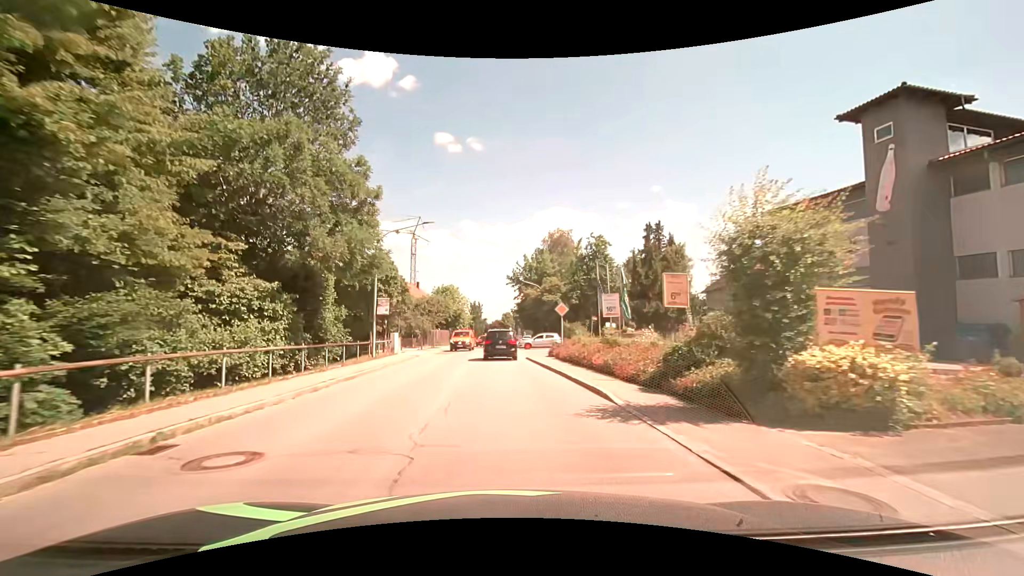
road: secondary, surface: asphalt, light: Day
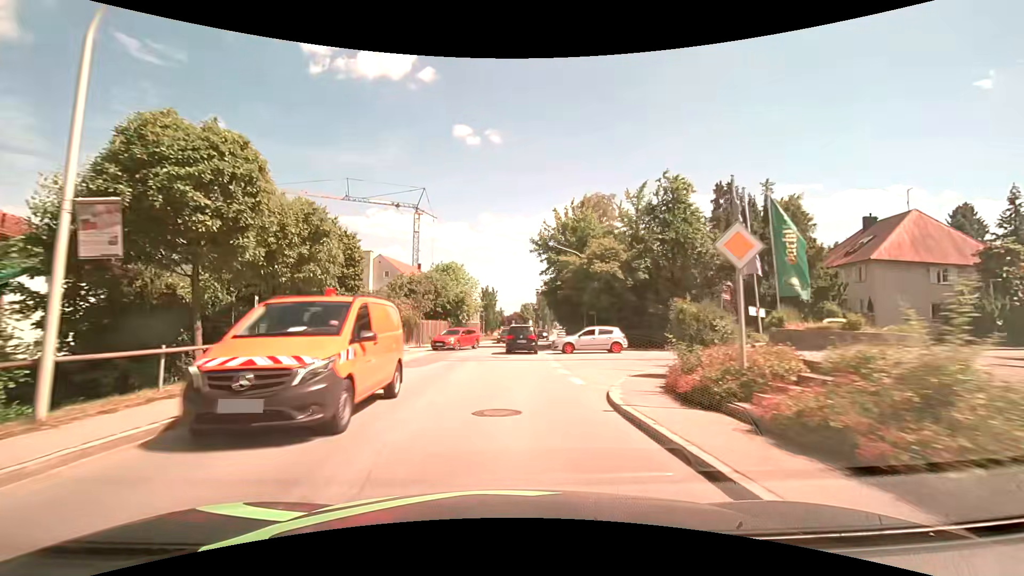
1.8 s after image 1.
(-0.3, +19.8) m; -1°
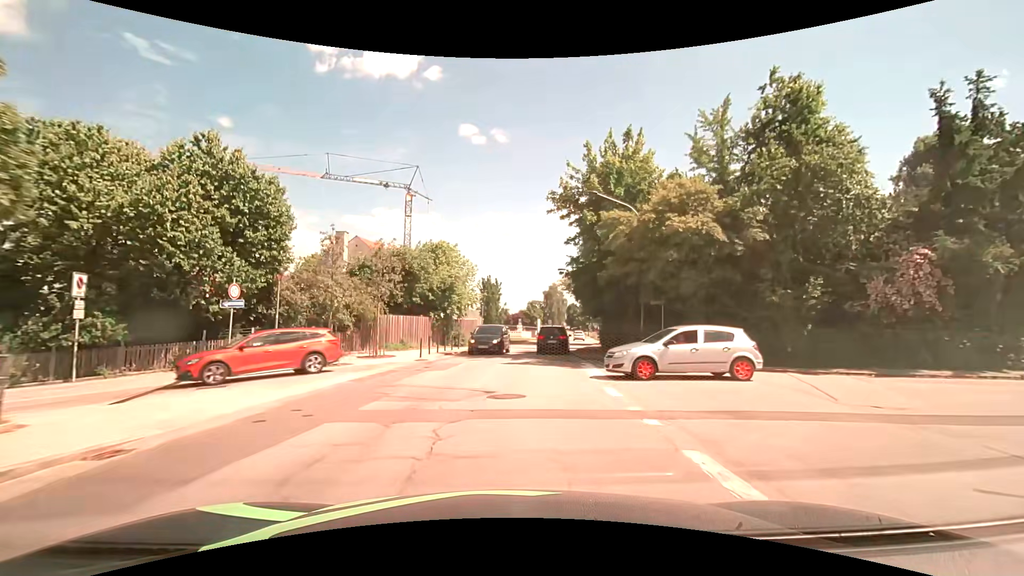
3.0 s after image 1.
(-0.2, +14.1) m; -1°
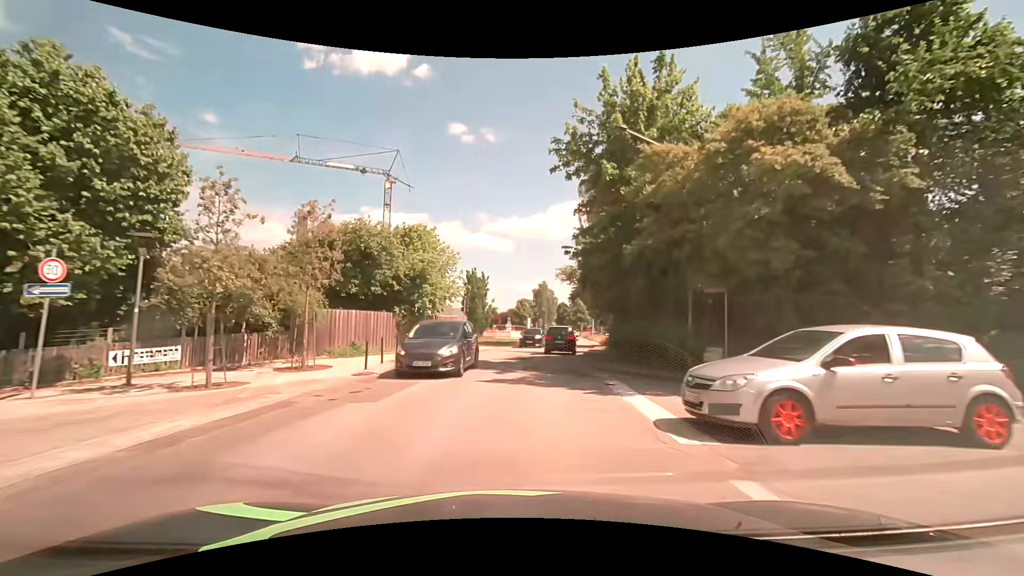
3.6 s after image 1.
(0.0, +7.3) m; +1°
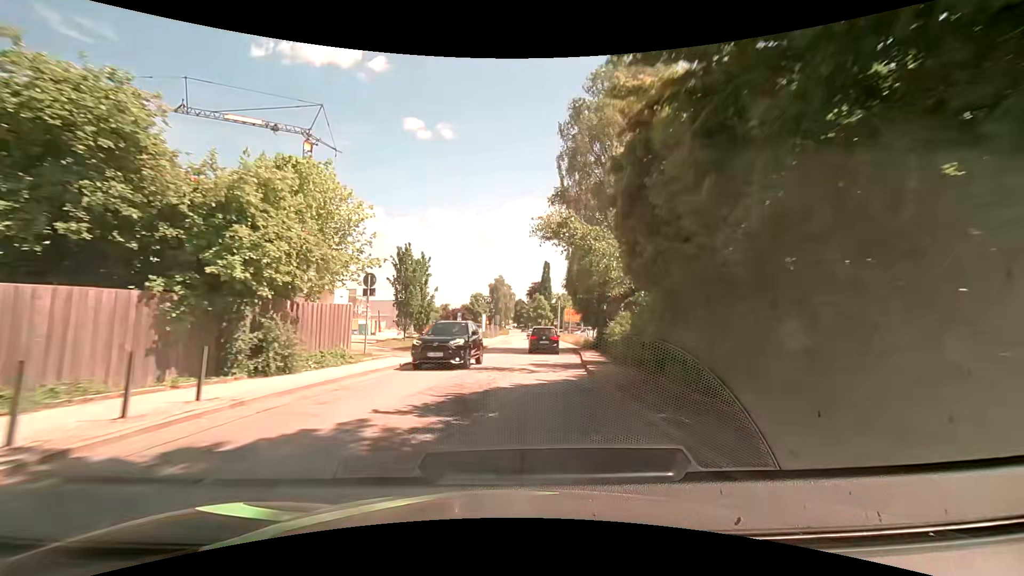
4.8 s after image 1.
(+0.7, +14.7) m; +5°
(0, +10) (+1, +20) (+2, +30) (+3, +40) (+4, +50) (+4, +60) (+5, +70) (+5, +80) (+5, +90) (+5, +100) m
